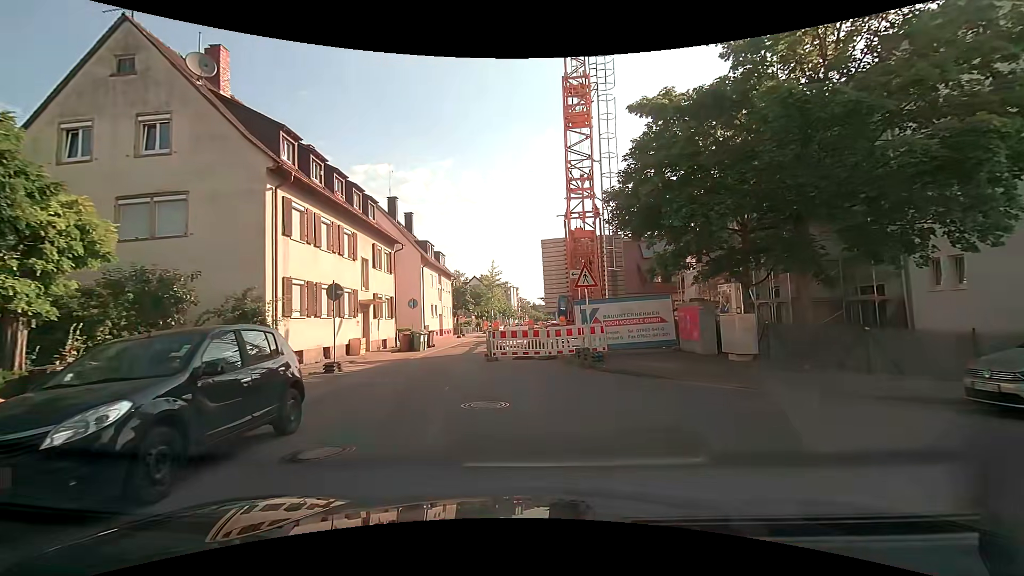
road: residential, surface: asphalt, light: Day
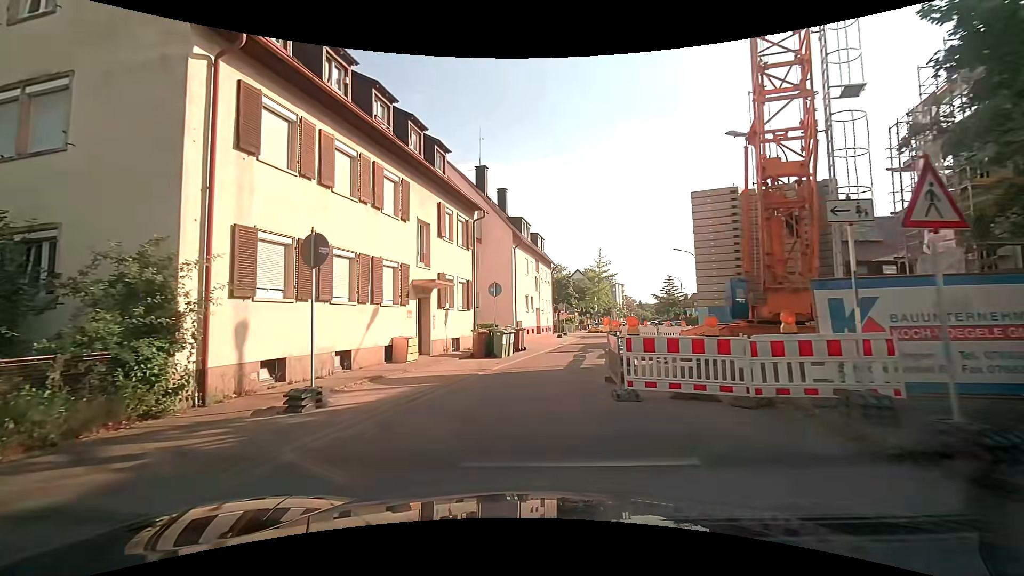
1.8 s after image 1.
(-1.0, +9.3) m; -12°
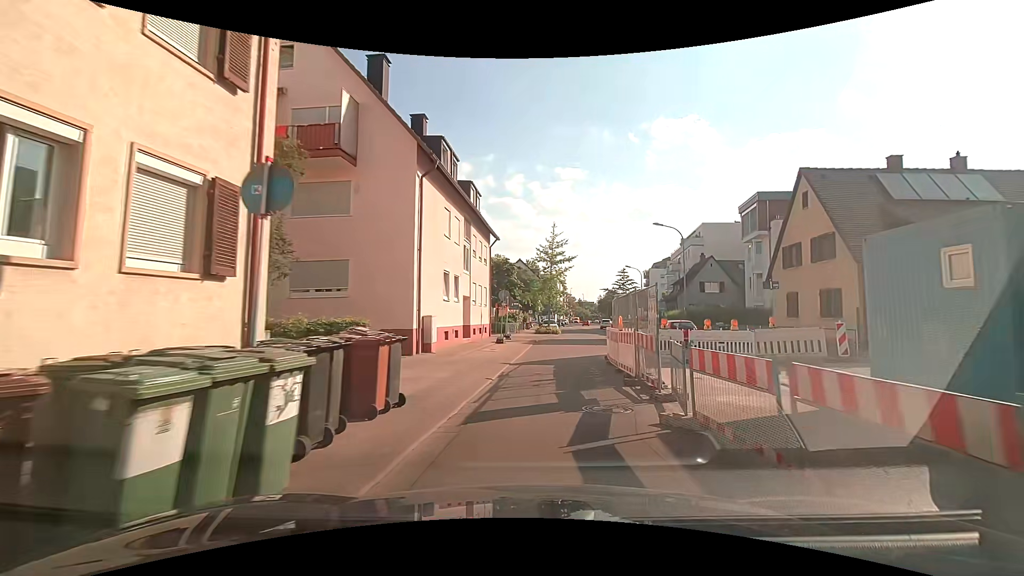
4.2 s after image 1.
(+0.7, +16.0) m; +7°
(0, +10) (+1, +20) (+4, +30) (+6, +39) (+7, +49) (+8, +59) (+9, +69) (+9, +79) (+9, +89) (+10, +99) m
